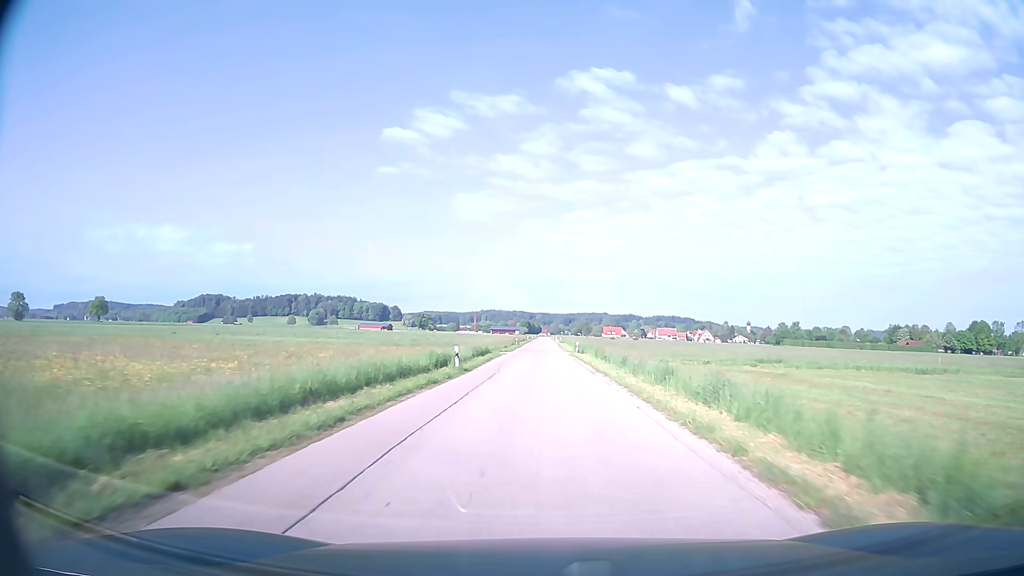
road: unclassified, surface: asphalt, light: Day
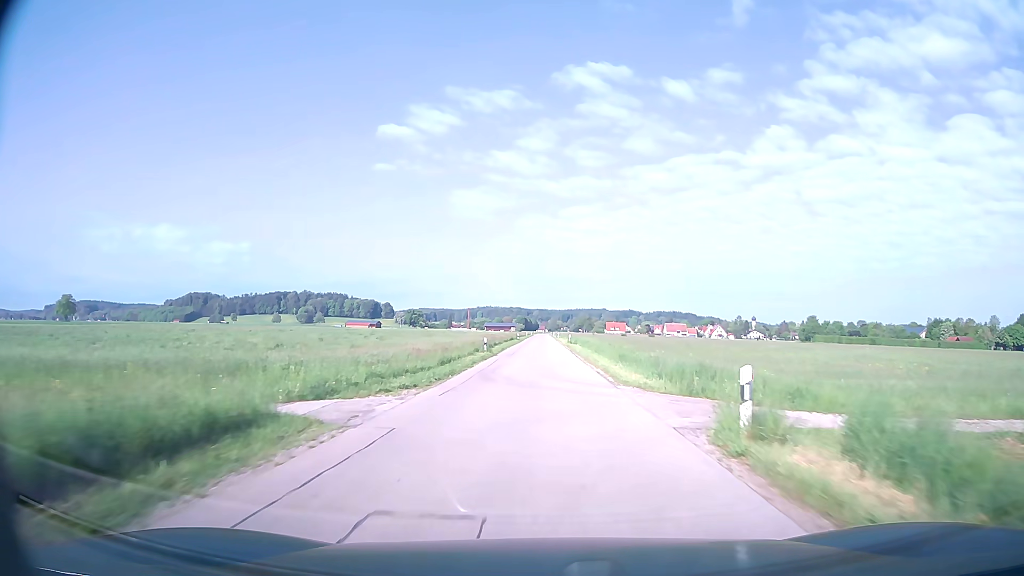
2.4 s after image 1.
(0.0, +42.8) m; 0°
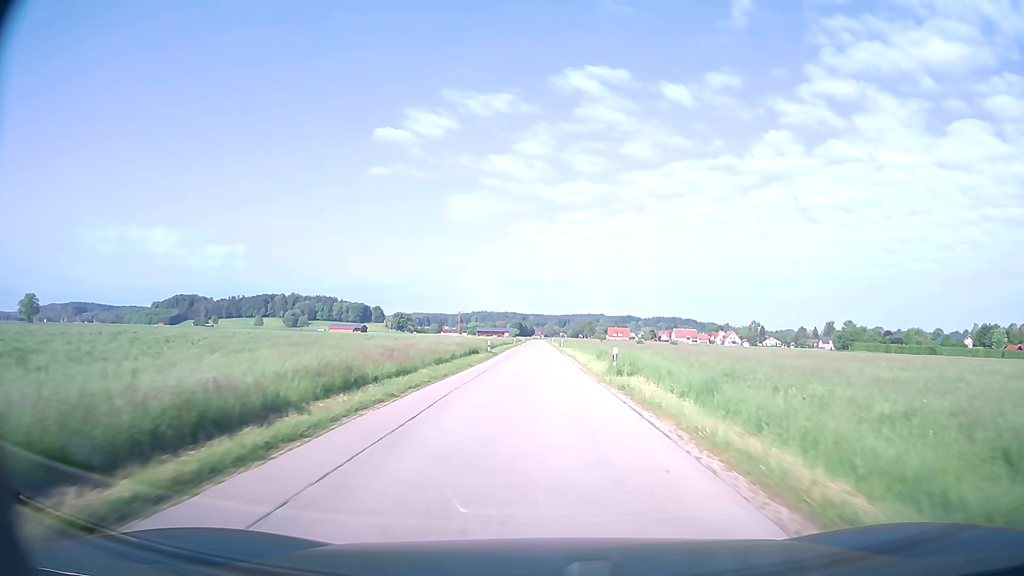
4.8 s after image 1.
(0.0, +43.3) m; 0°
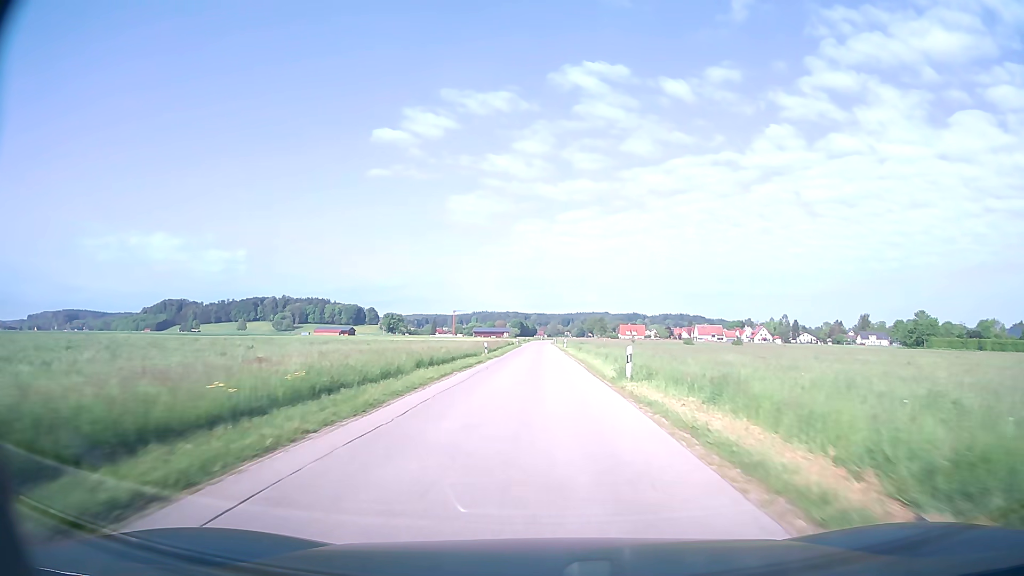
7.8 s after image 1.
(-0.1, +54.4) m; 0°
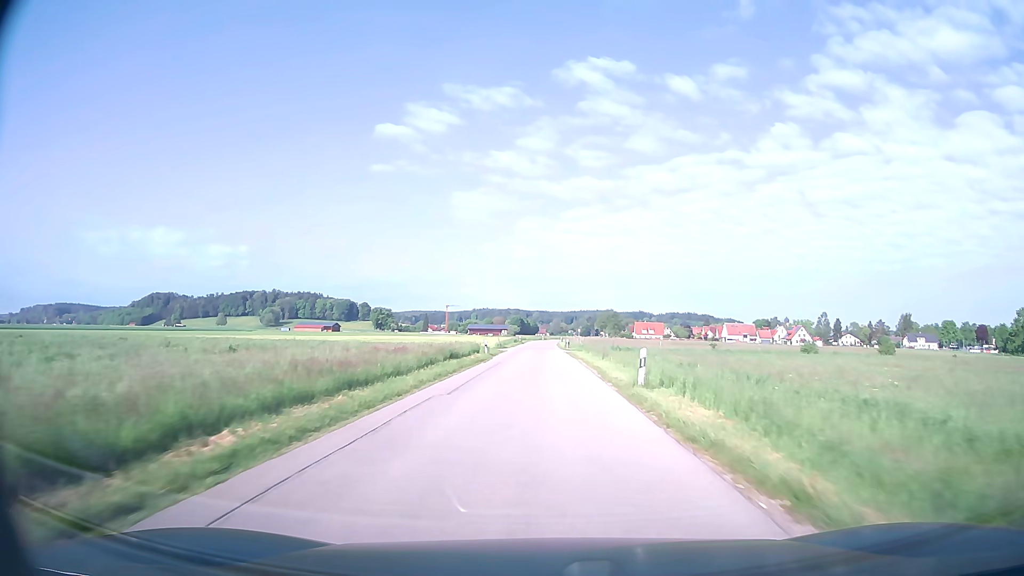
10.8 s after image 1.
(0.0, +54.6) m; 0°
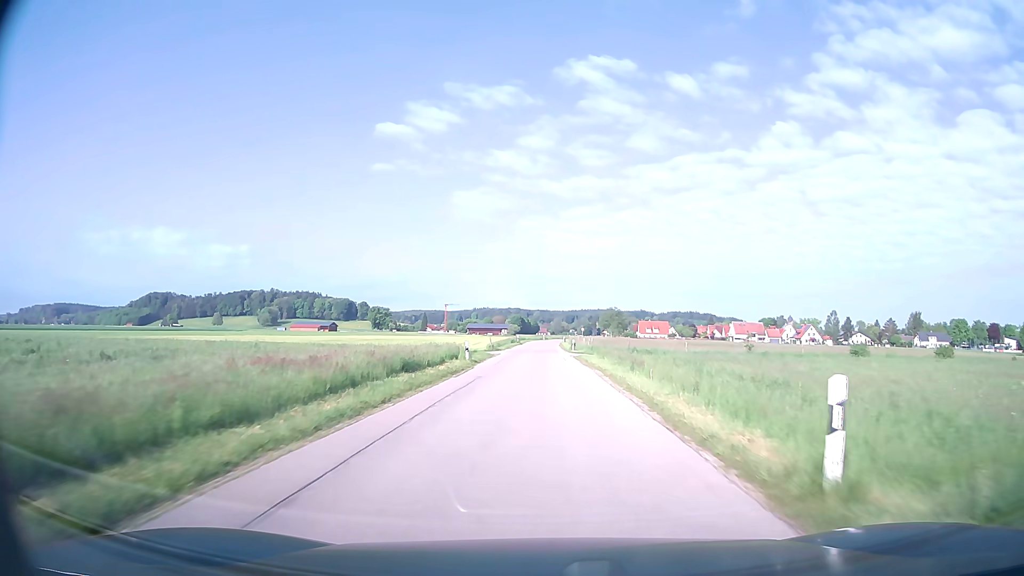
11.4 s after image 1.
(0.0, +10.9) m; 0°
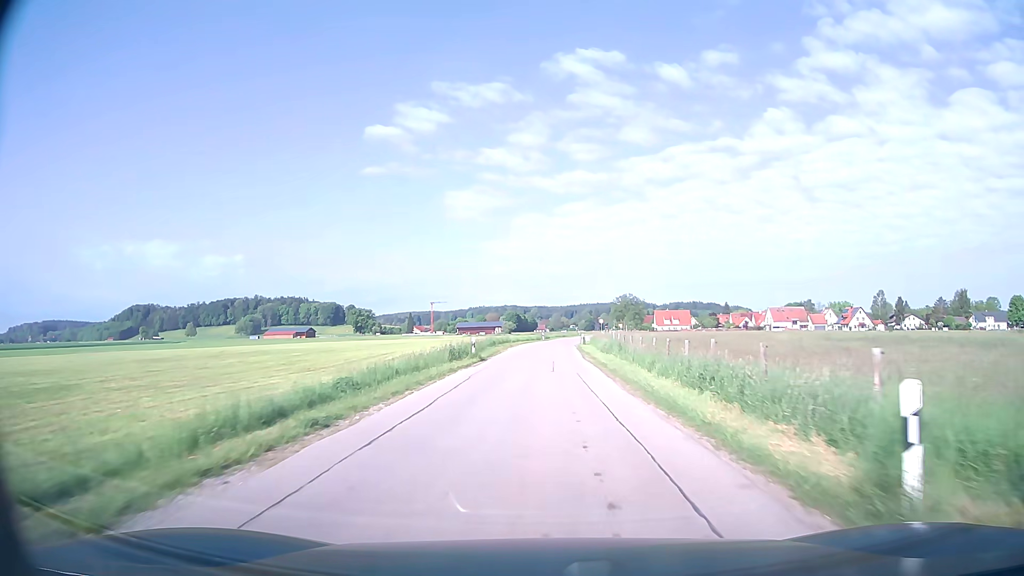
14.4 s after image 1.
(-0.1, +51.9) m; 0°
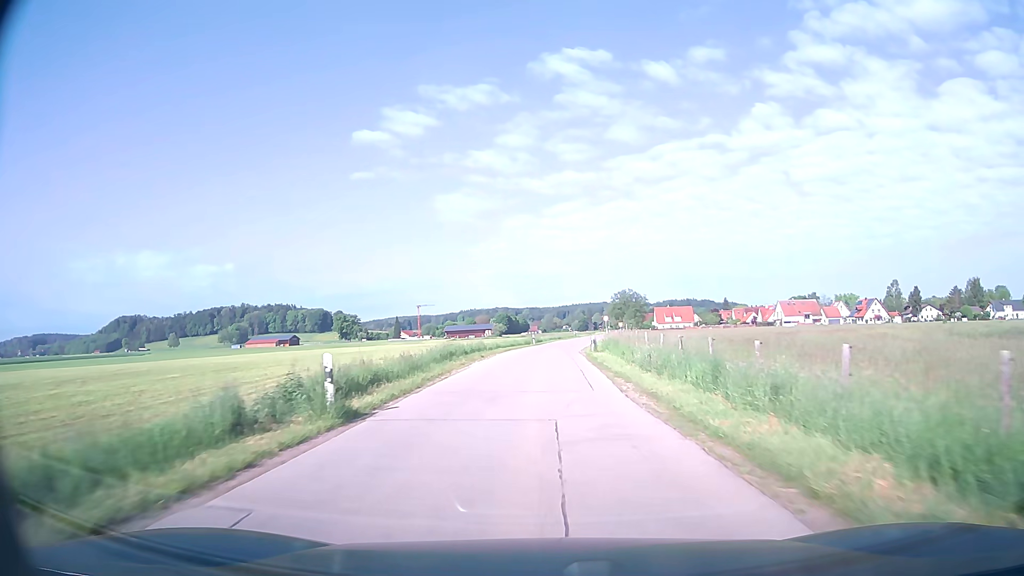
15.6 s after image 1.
(+0.1, +19.5) m; +1°
(0, +10) (0, +20) (0, +30) (0, +40) (+1, +50) (+2, +60) (+3, +70) (+4, +80) (+6, +90) (+7, +100) m
